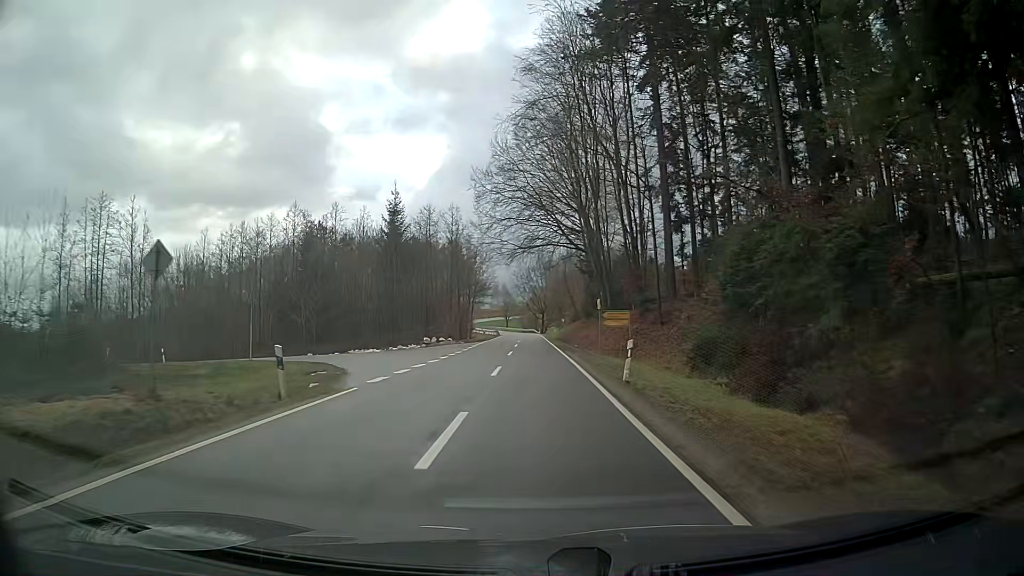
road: tertiary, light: Day
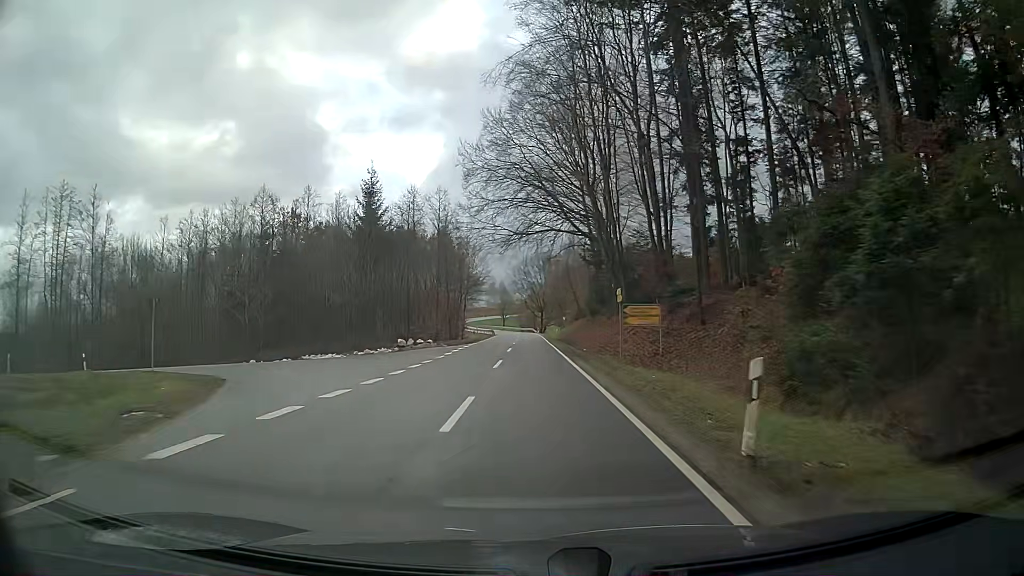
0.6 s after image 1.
(0.0, +9.5) m; 0°
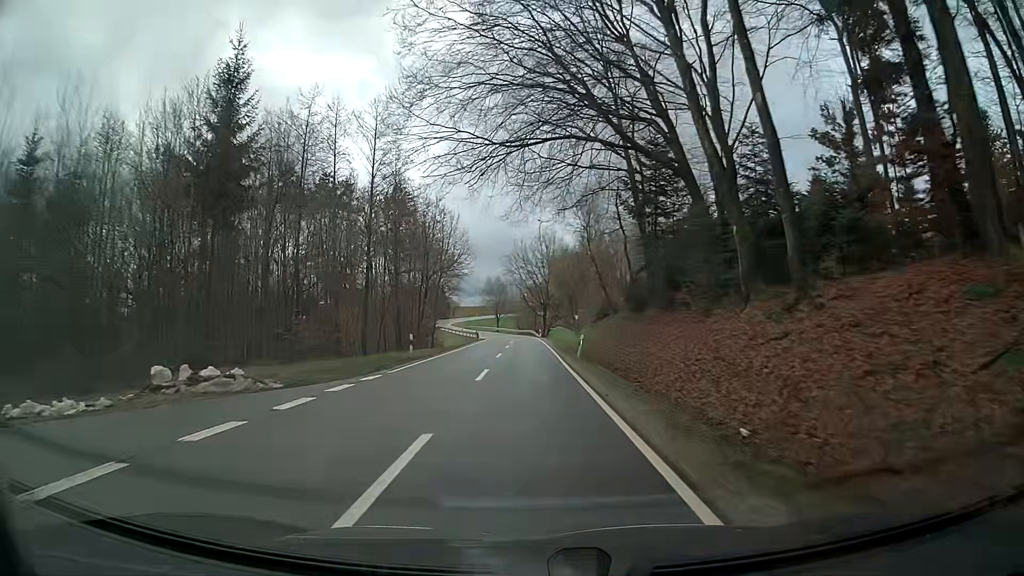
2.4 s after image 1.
(+0.1, +28.9) m; 0°
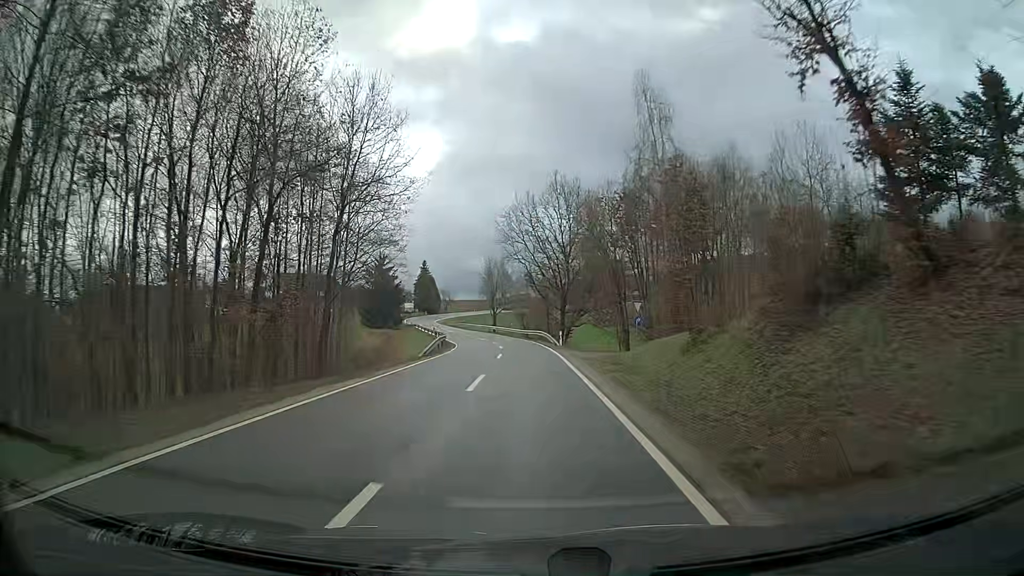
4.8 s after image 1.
(-0.4, +38.4) m; -1°
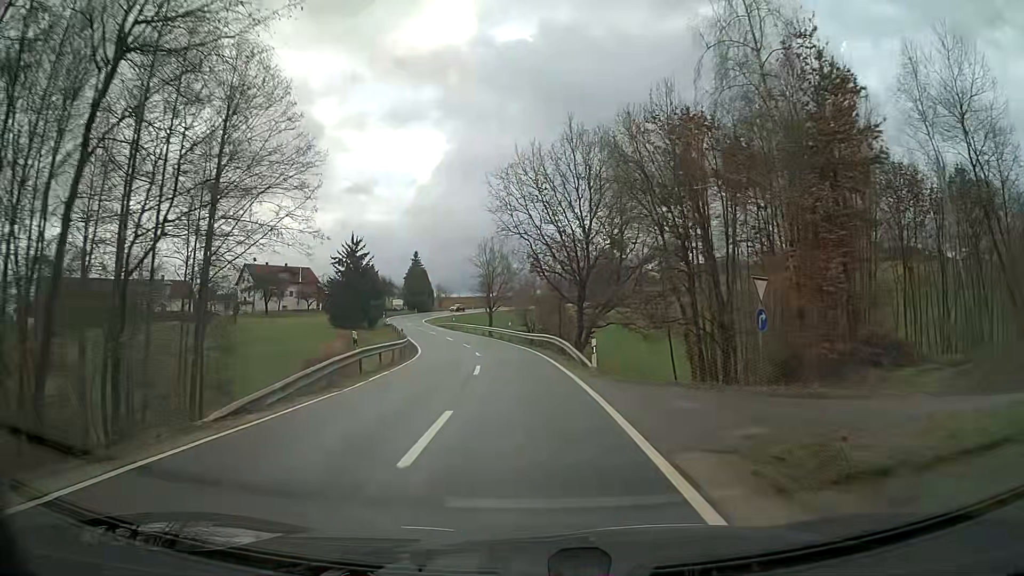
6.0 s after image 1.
(0.0, +19.1) m; 0°
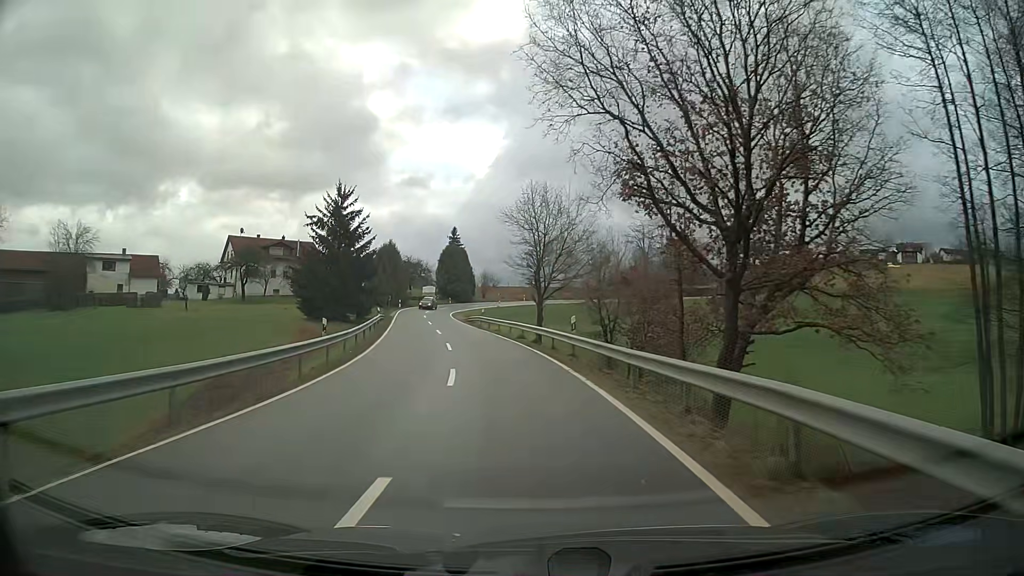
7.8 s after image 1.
(-1.3, +28.2) m; -6°
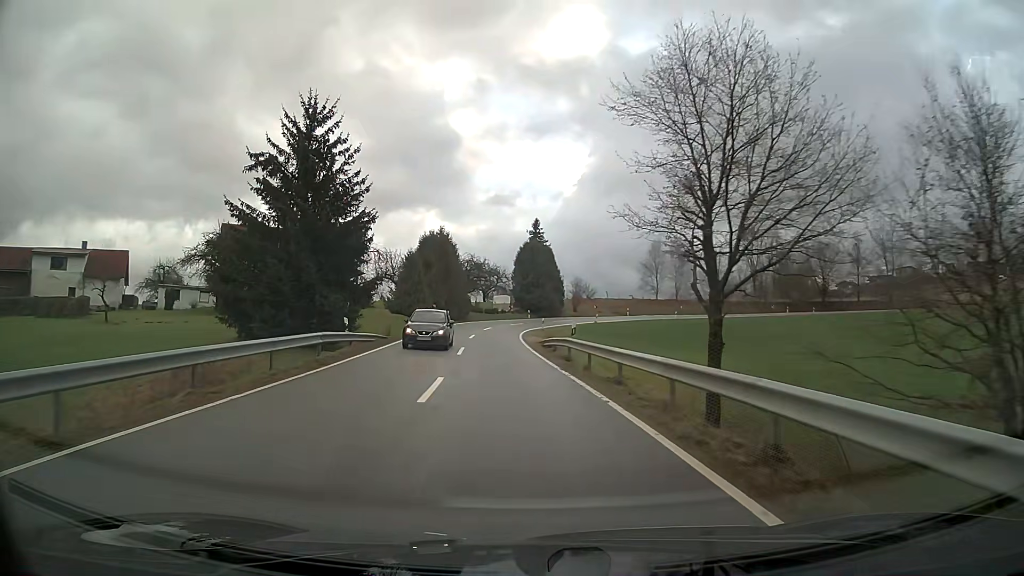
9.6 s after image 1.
(-1.8, +27.2) m; -8°
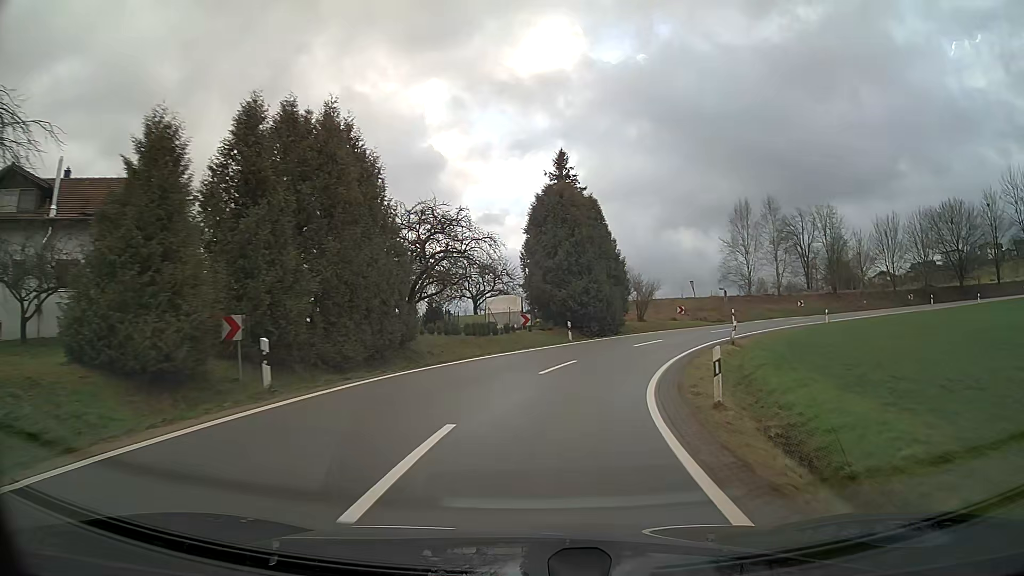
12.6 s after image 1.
(-1.1, +41.6) m; +3°
